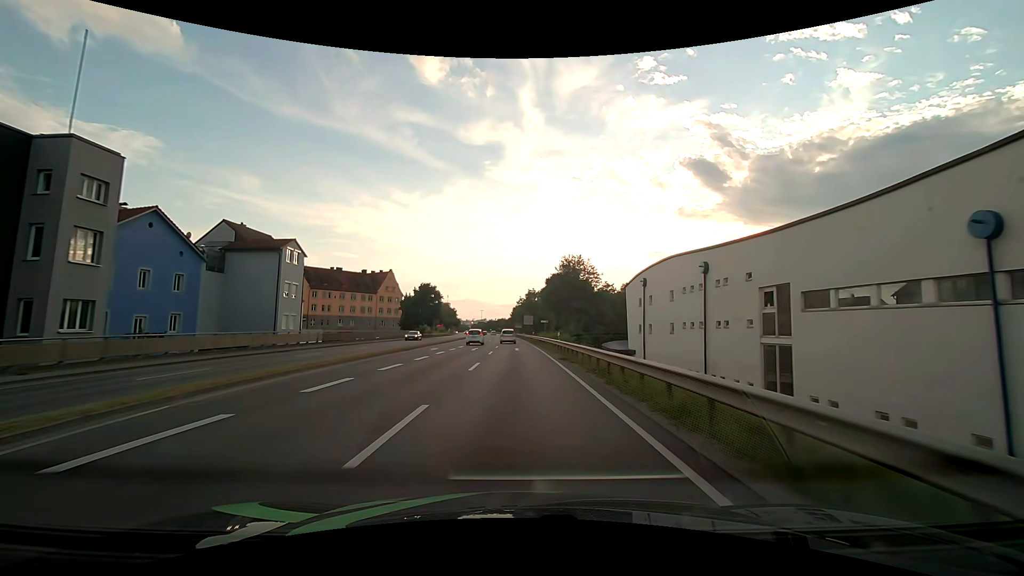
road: primary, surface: asphalt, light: Day
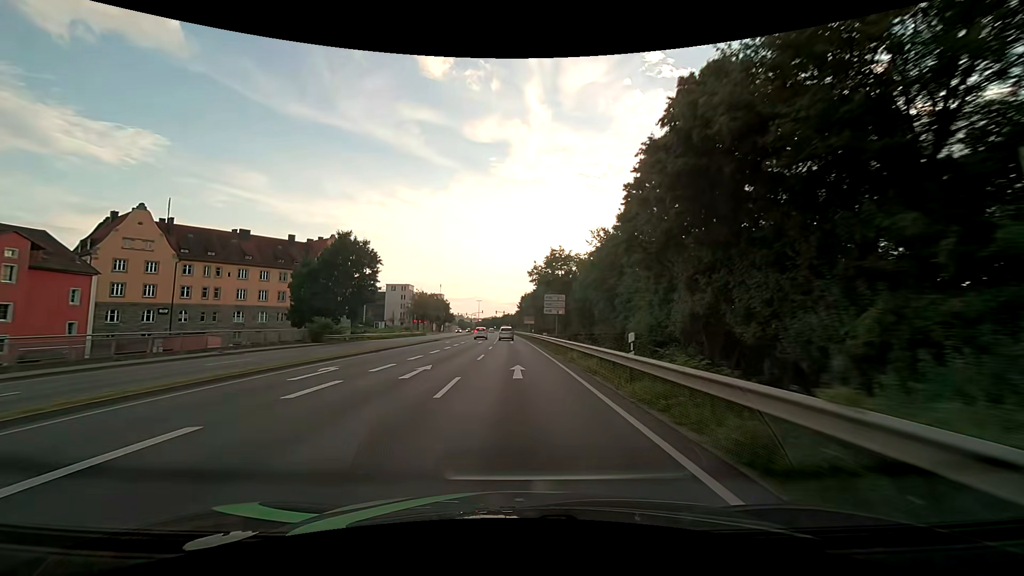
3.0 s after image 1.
(-0.4, +55.4) m; -1°
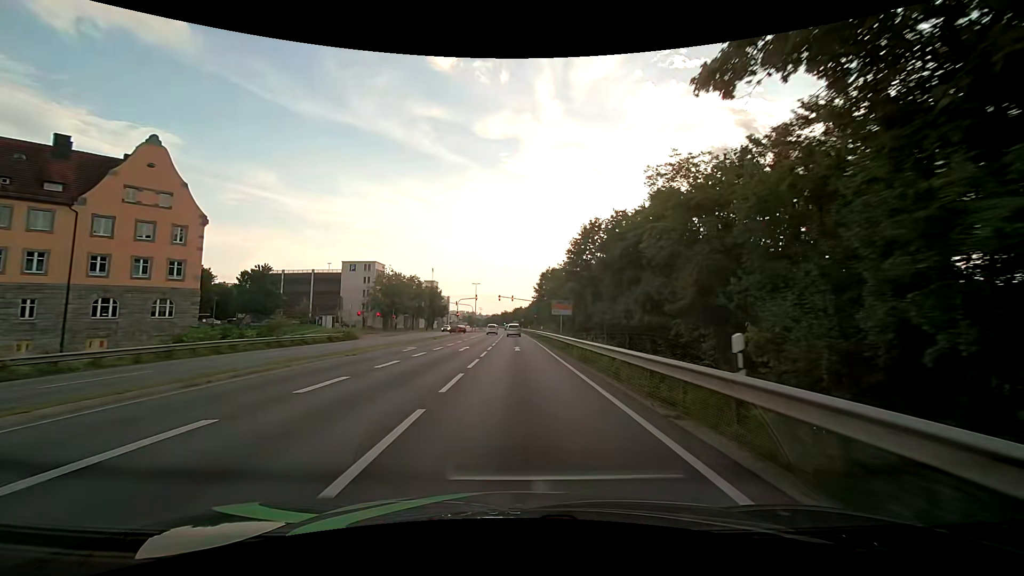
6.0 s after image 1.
(-0.8, +53.5) m; -2°
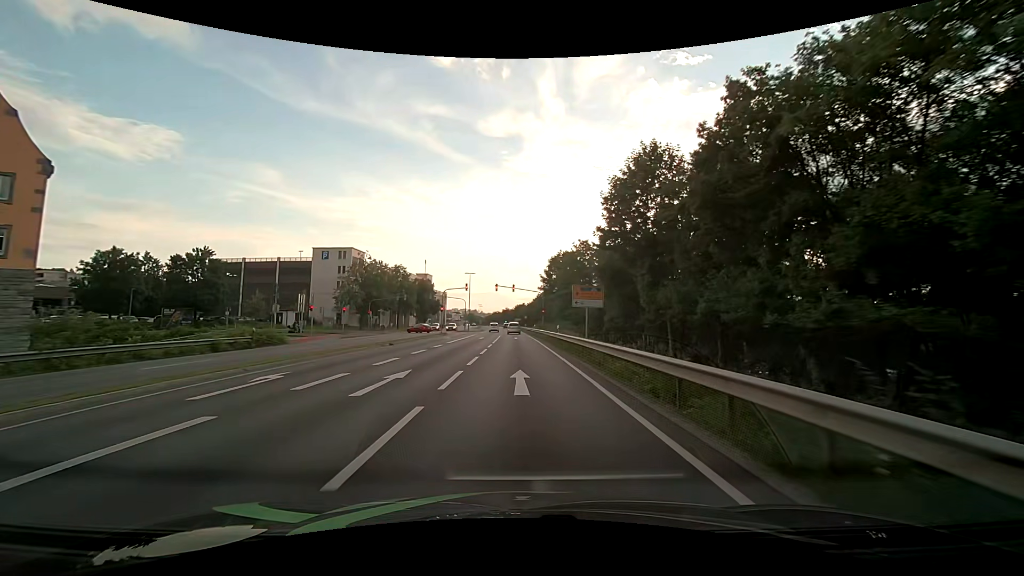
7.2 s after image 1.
(0.0, +17.6) m; 0°
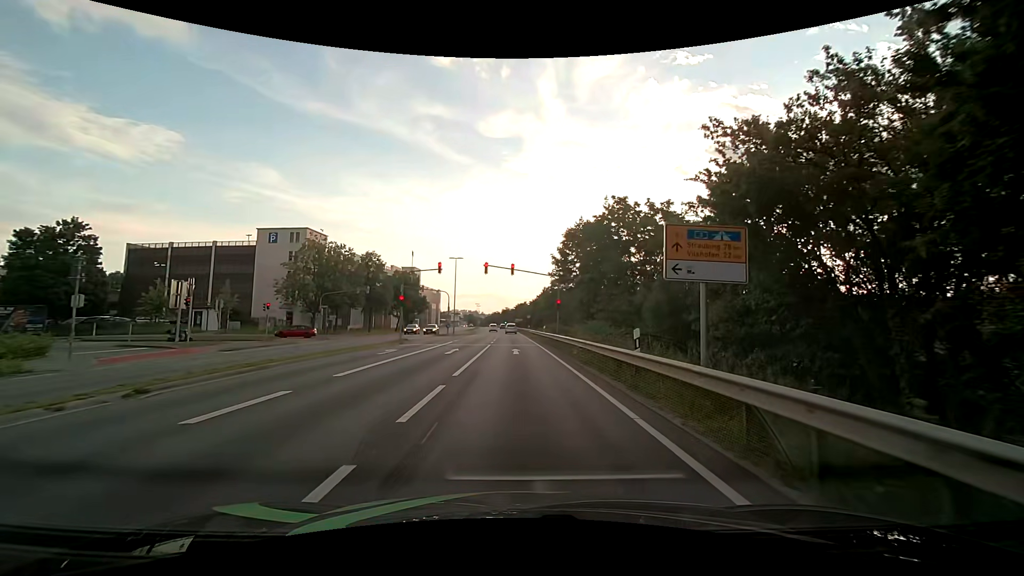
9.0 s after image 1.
(-0.1, +20.8) m; 0°
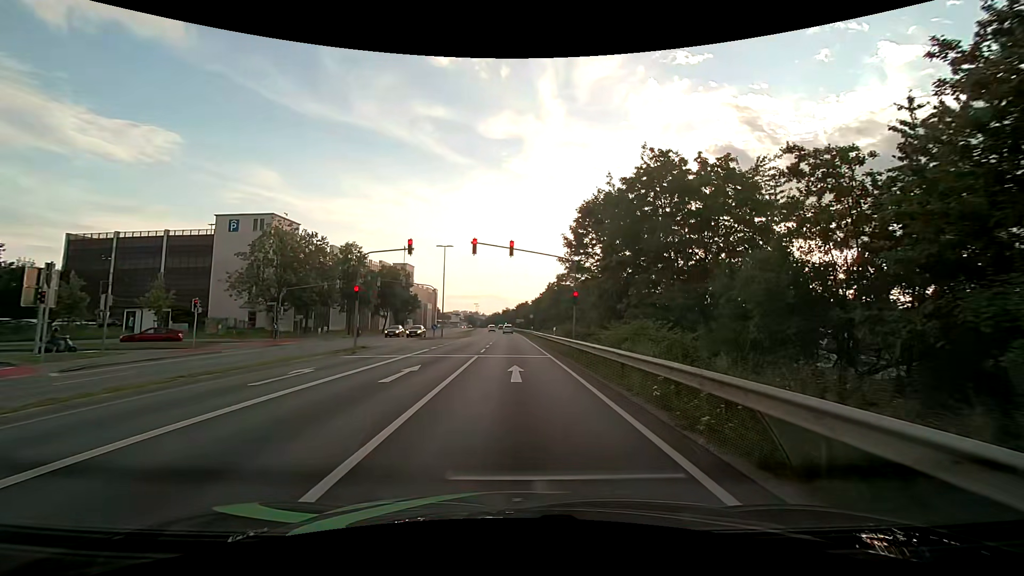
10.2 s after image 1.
(0.0, +10.6) m; 0°
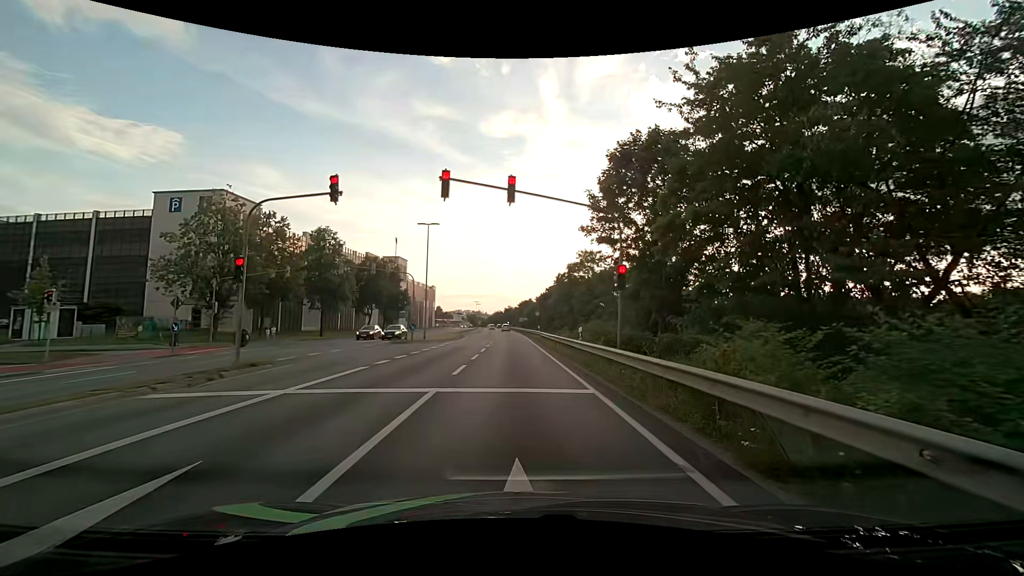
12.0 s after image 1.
(0.0, +11.5) m; 0°
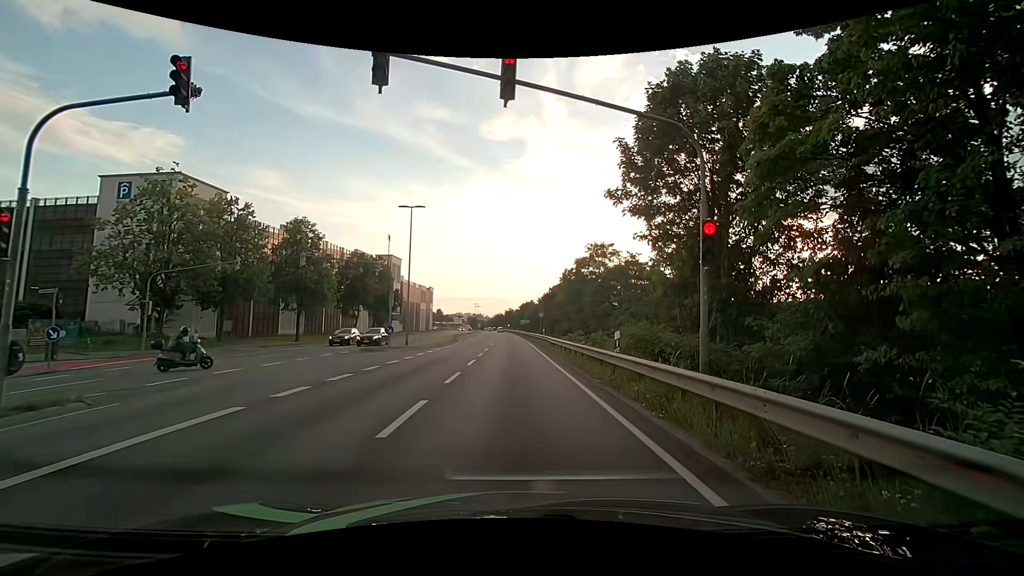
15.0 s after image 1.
(0.0, +6.8) m; +1°
(0, +10) (0, +20) (-1, +30) (-1, +40) (-2, +50) (-2, +60) (-2, +70) (-3, +80) (-3, +90) (-4, +100) m
